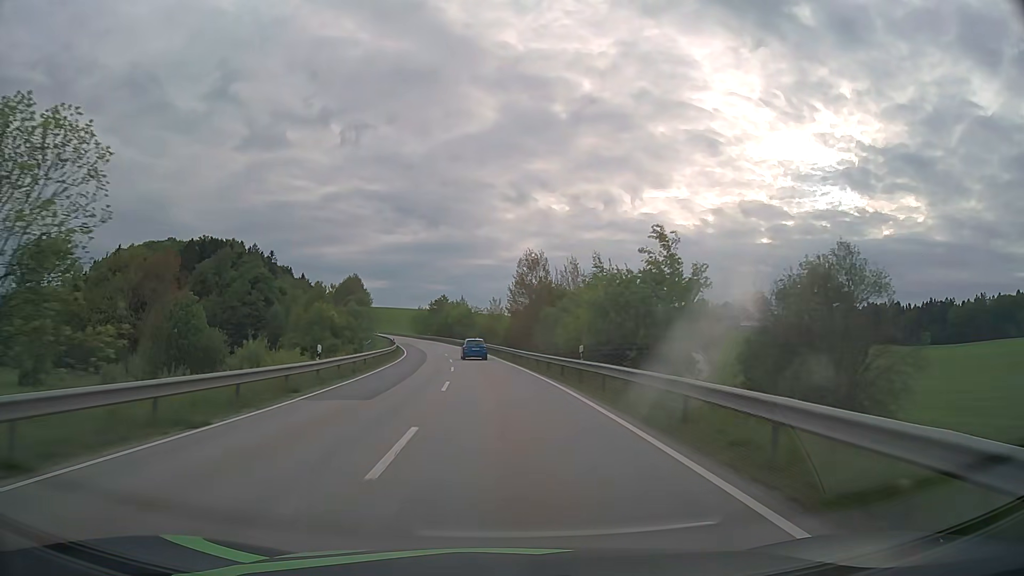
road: secondary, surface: asphalt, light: Day
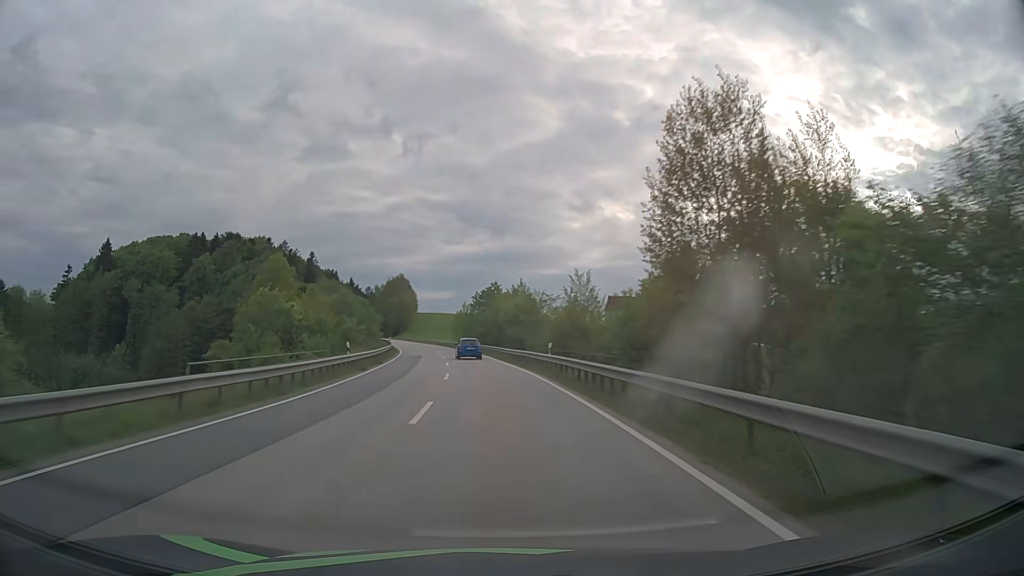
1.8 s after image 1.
(-2.0, +43.5) m; -5°
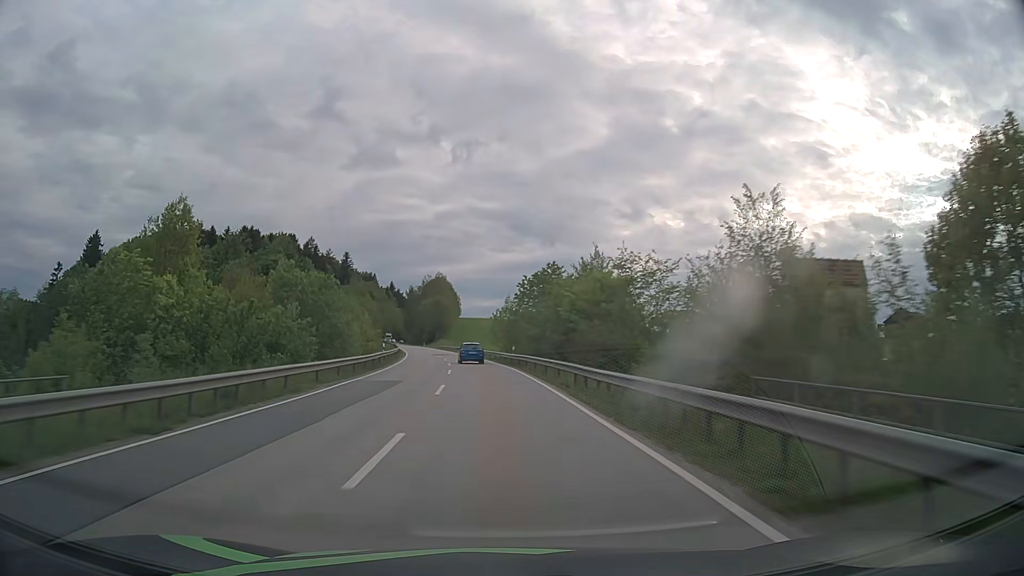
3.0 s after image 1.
(-1.1, +29.2) m; -4°
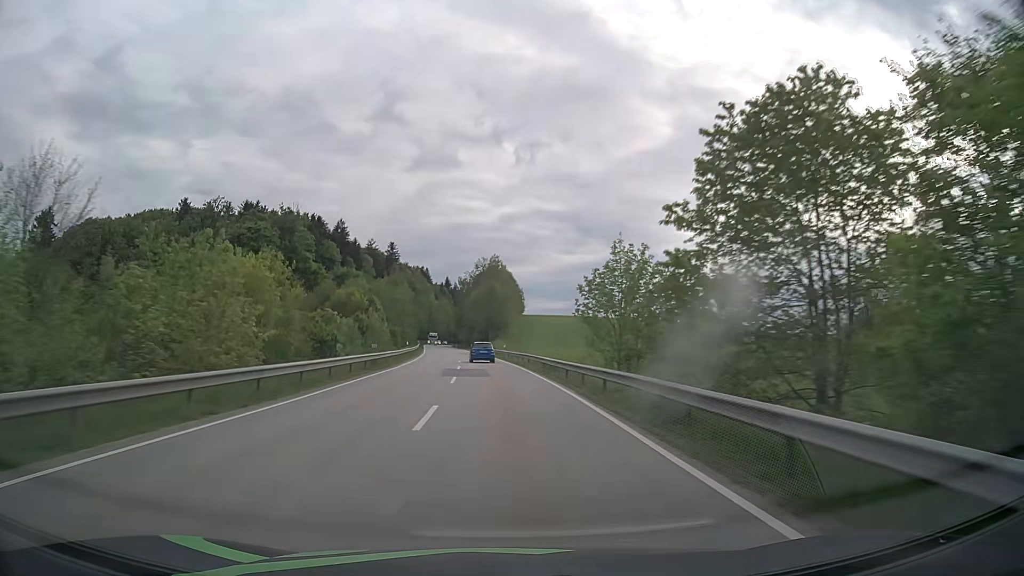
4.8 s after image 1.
(-2.4, +44.0) m; -6°
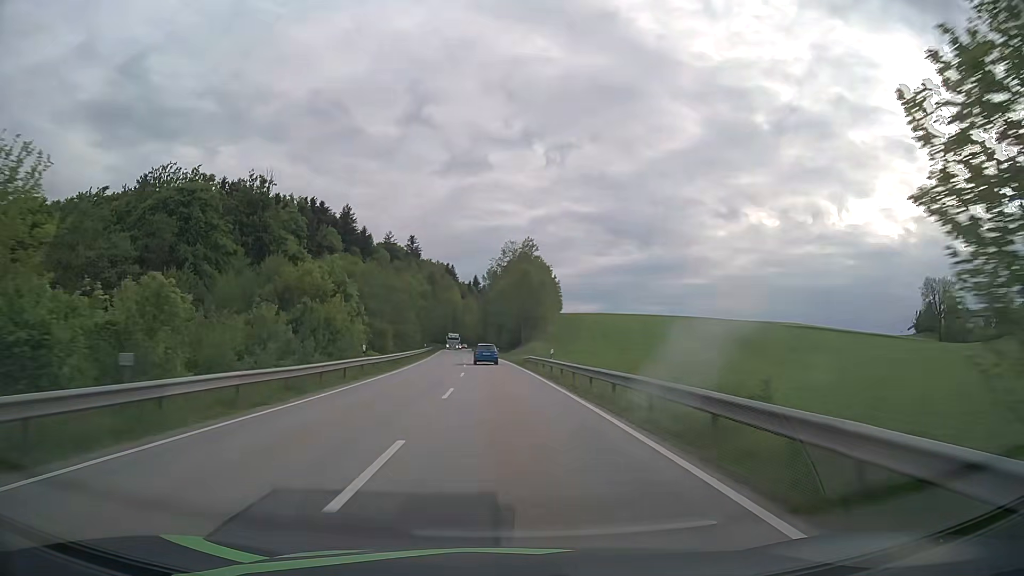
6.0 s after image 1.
(-0.8, +29.6) m; -3°
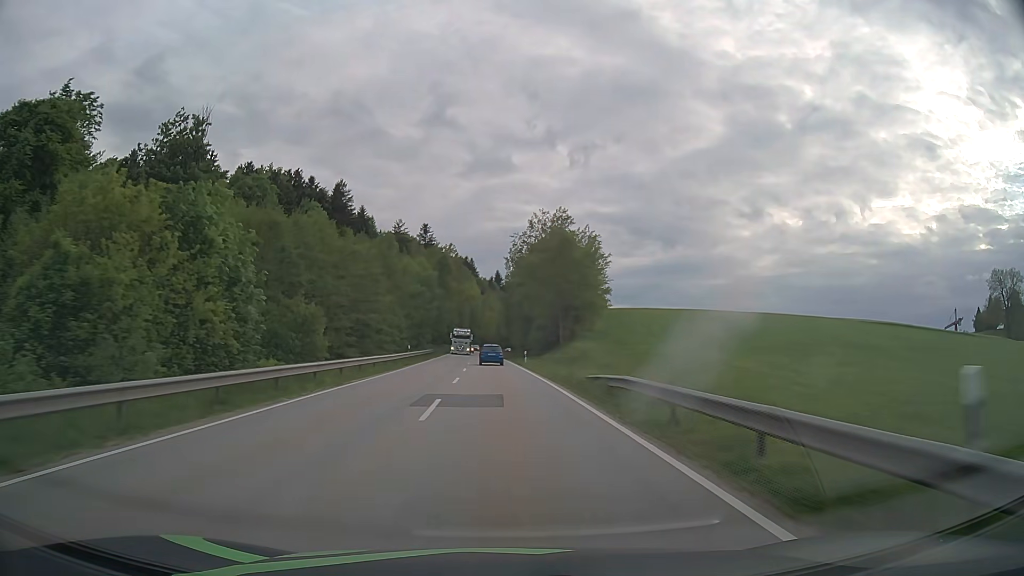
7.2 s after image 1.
(-0.6, +29.8) m; -2°
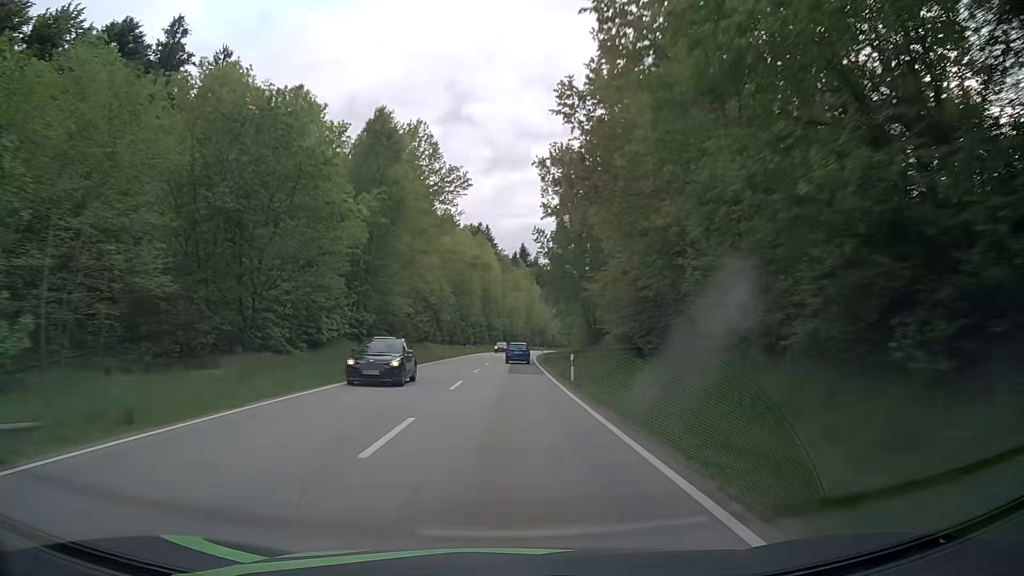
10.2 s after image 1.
(-1.7, +75.1) m; -2°
(0, +10) (0, +20) (0, +30) (0, +40) (0, +50) (+1, +60) (+1, +70) (+2, +80) (+2, +90) (+3, +100) m
